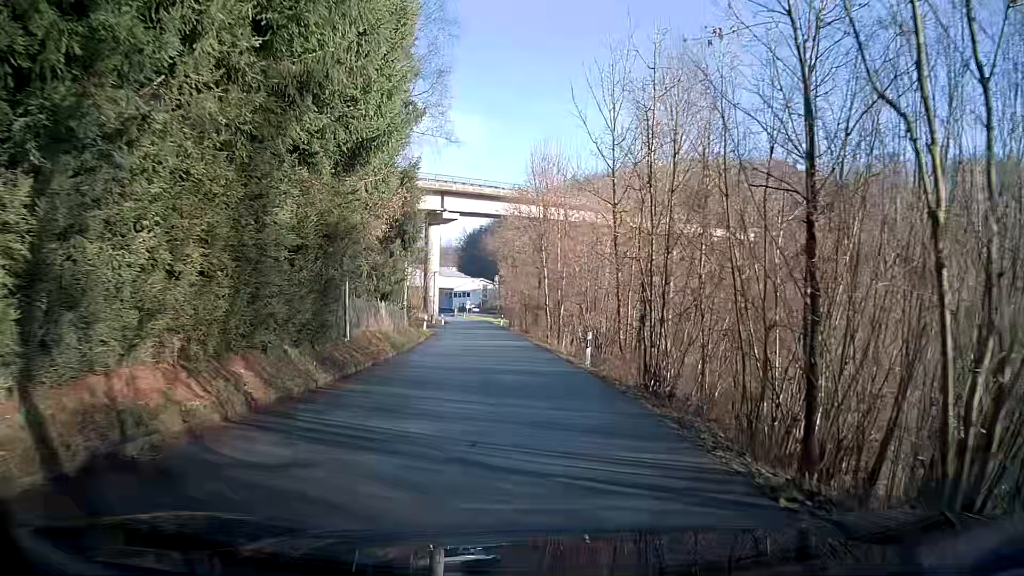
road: residential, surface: asphalt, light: Day
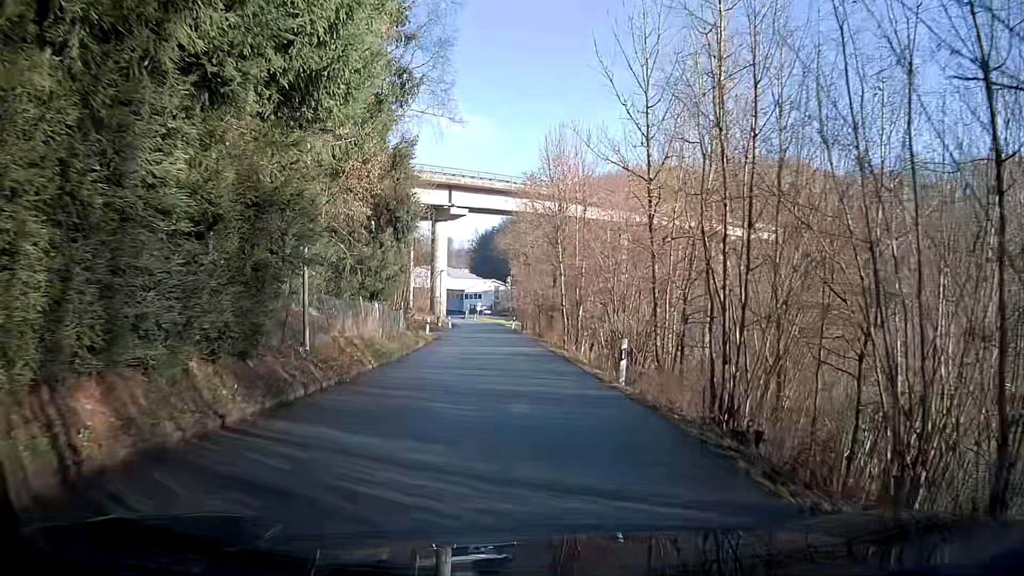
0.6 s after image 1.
(-0.1, +4.6) m; -3°
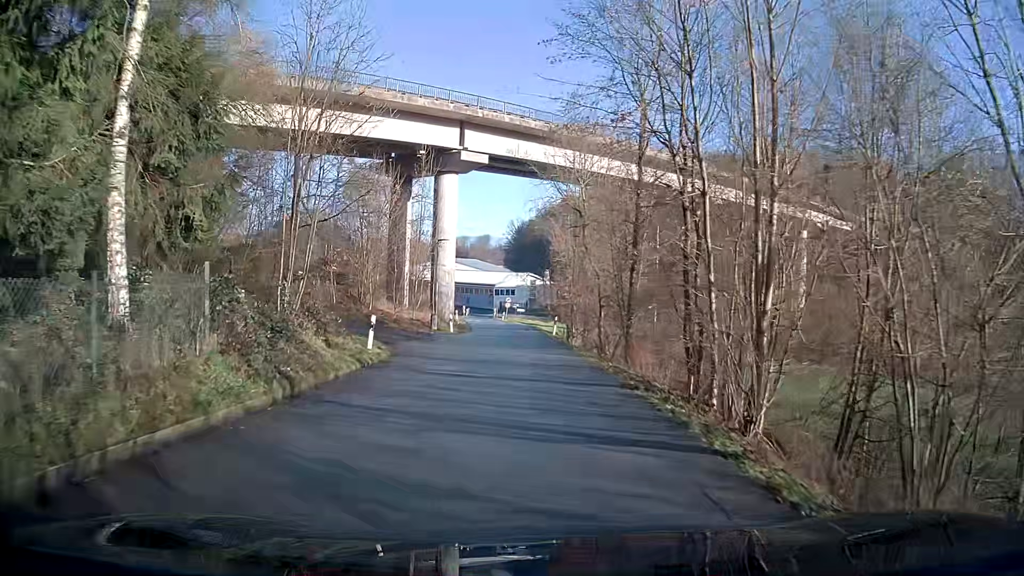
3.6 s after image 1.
(-0.8, +23.2) m; -3°
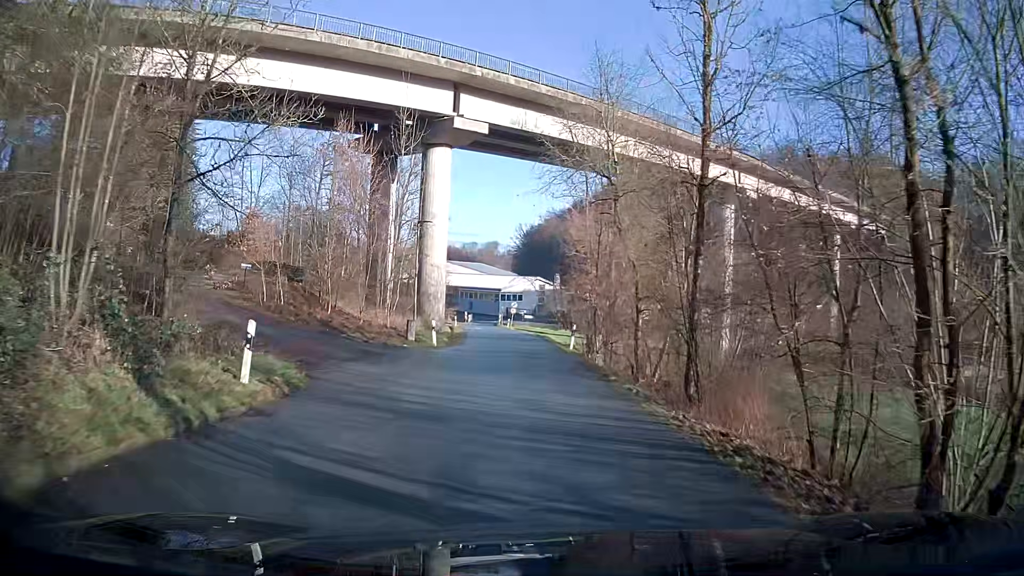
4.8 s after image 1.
(-0.1, +9.3) m; -1°
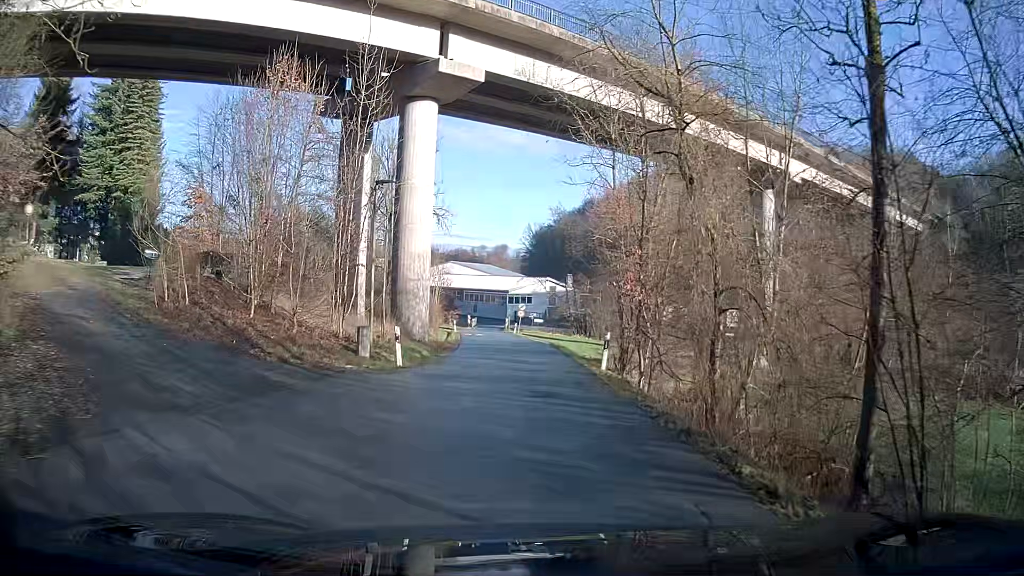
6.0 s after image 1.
(+0.1, +9.2) m; +1°
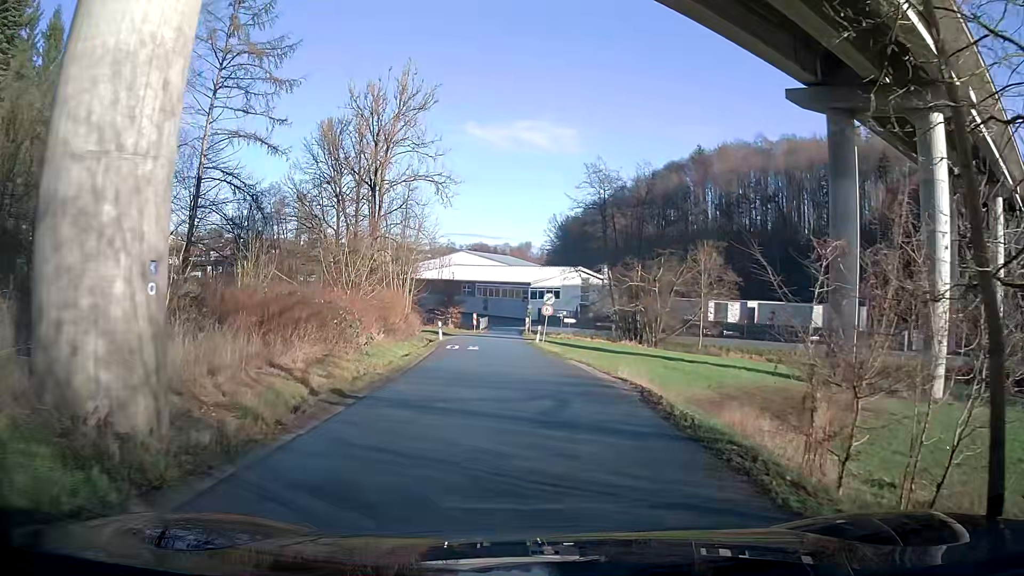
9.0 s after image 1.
(-0.6, +23.4) m; -3°
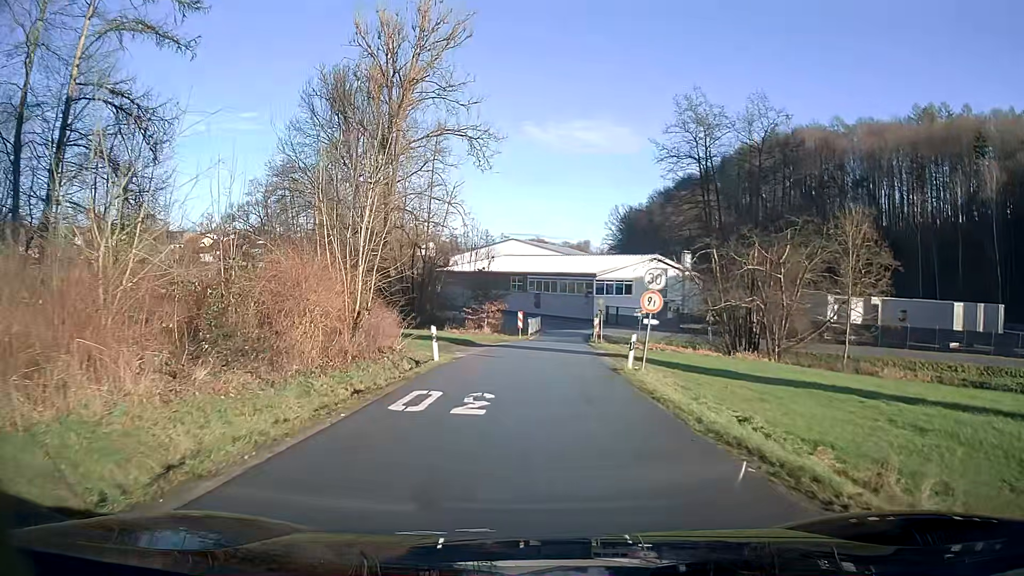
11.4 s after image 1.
(-0.7, +18.9) m; -5°
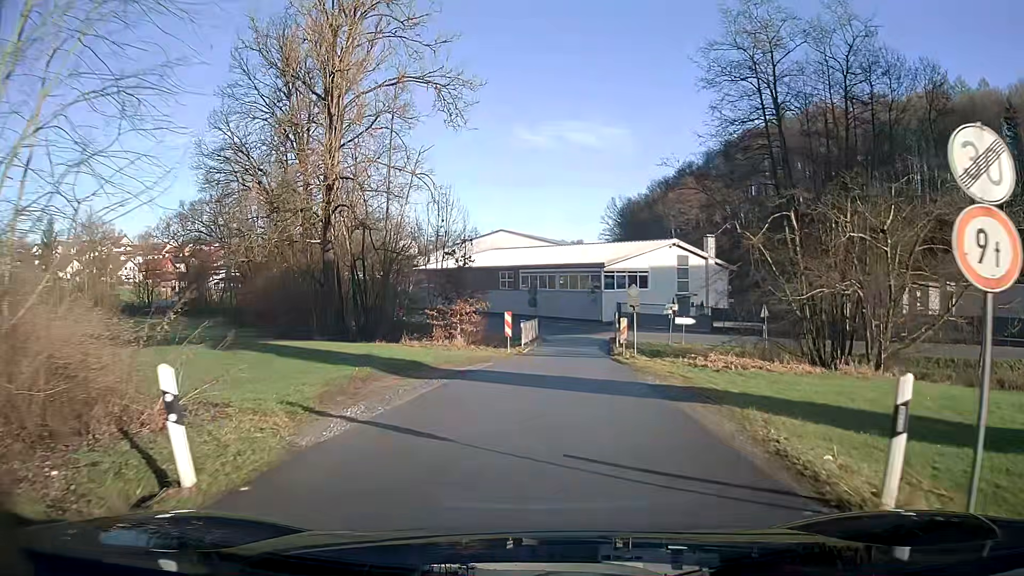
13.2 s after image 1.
(+0.1, +14.0) m; +1°
(0, +10) (+1, +20) (+1, +30) (+2, +40) (+2, +50) (-1, +59) (-7, +68) (-13, +75) (-19, +83) (-26, +91) m
